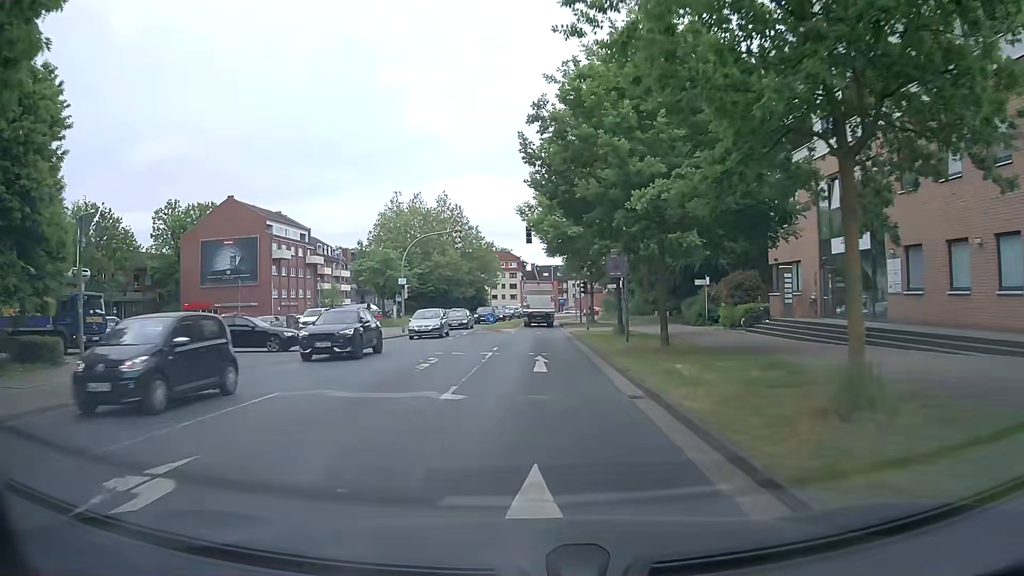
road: tertiary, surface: asphalt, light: Day
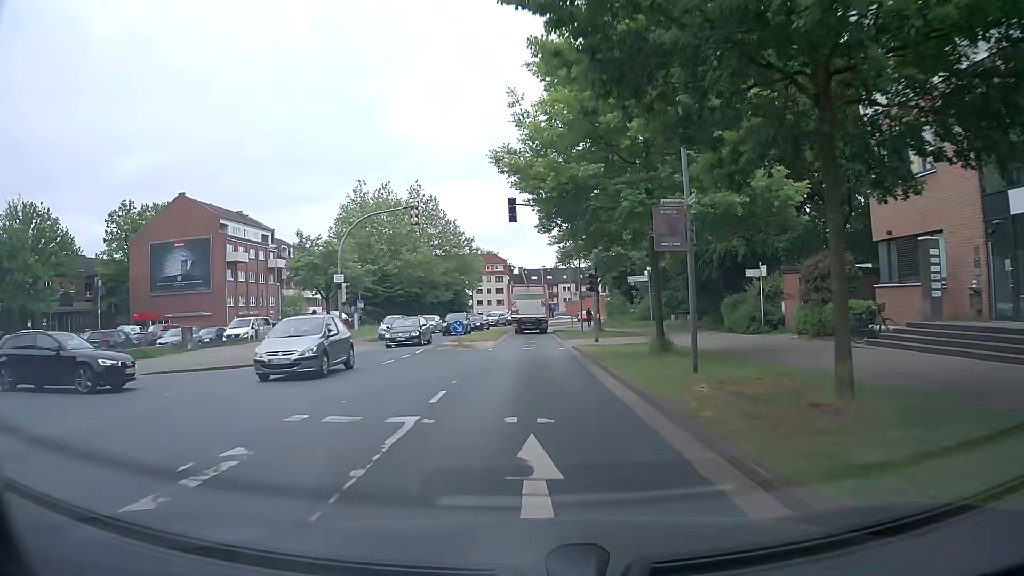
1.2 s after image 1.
(0.0, +12.5) m; 0°
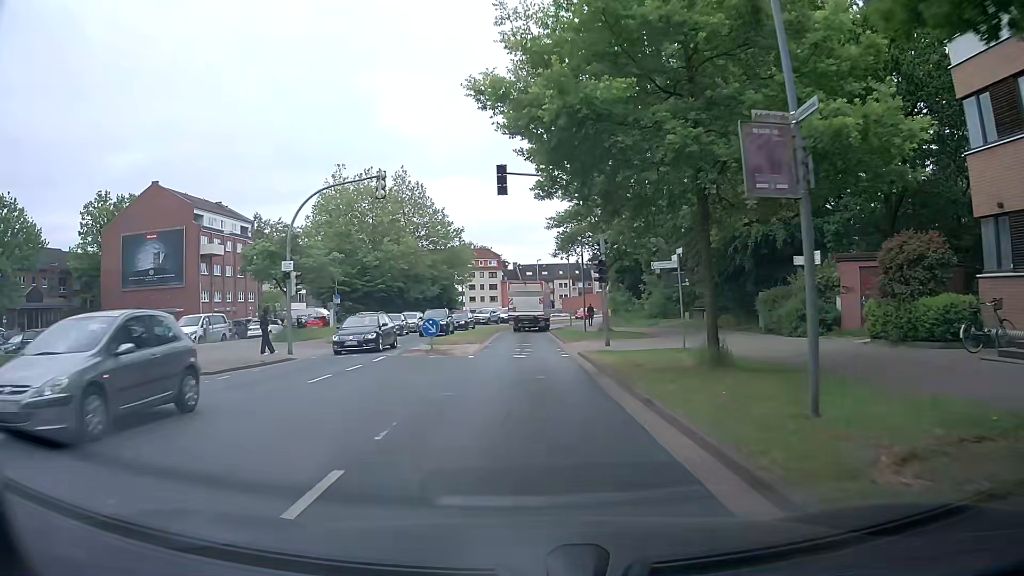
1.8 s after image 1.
(+0.1, +6.4) m; 0°
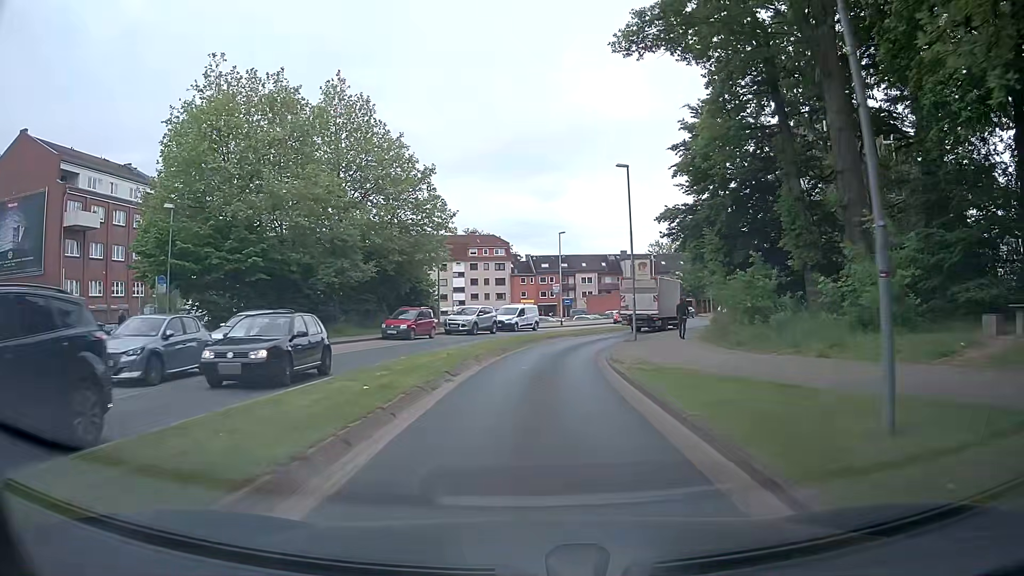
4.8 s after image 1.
(+0.1, +30.9) m; 0°
(0, +10) (0, +20) (+2, +30) (+5, +39) (+8, +49) (+13, +58) (+17, +67) (+22, +76) (+26, +85) (+31, +93) m
